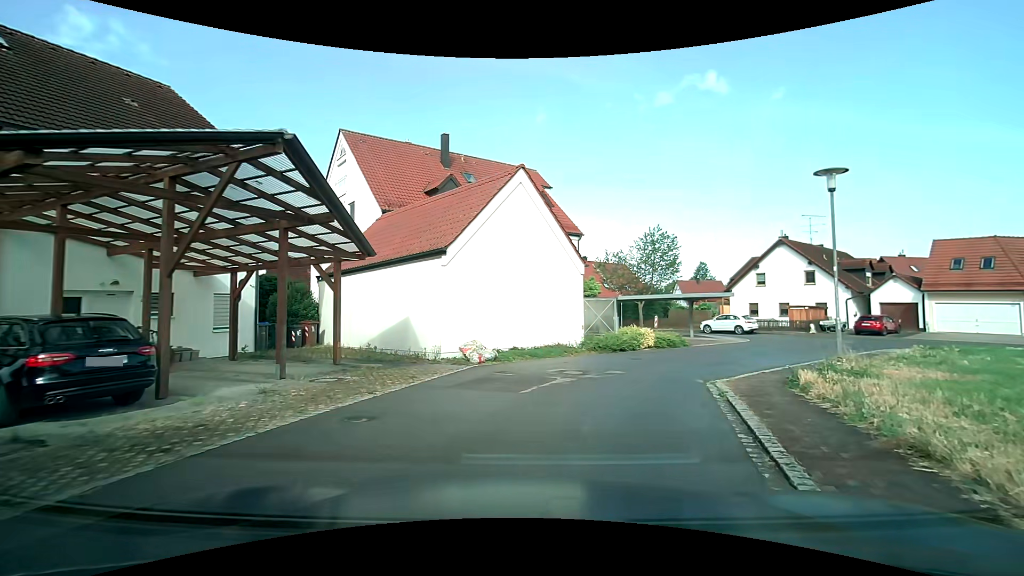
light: Day
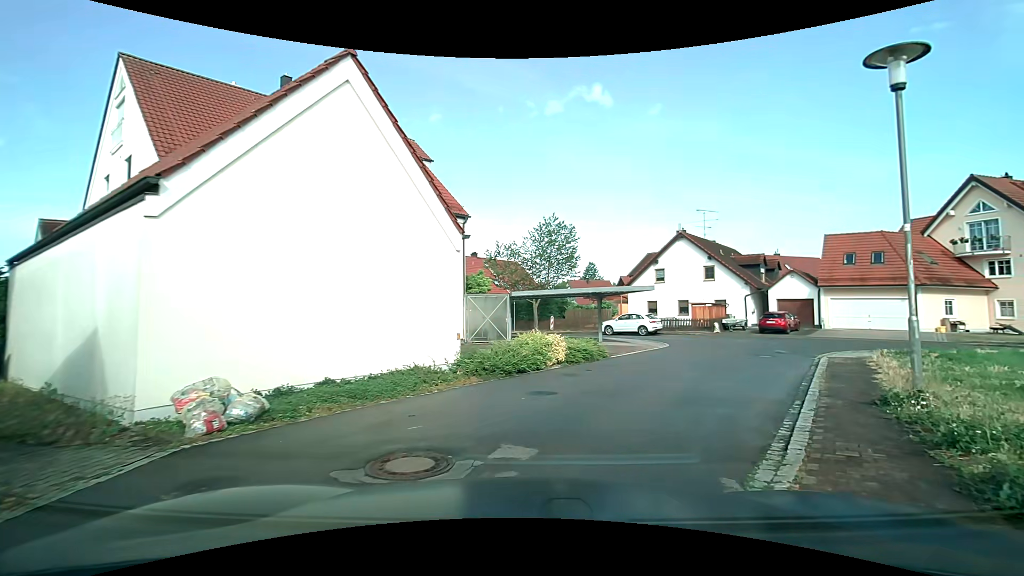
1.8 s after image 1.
(+0.6, +7.0) m; +12°
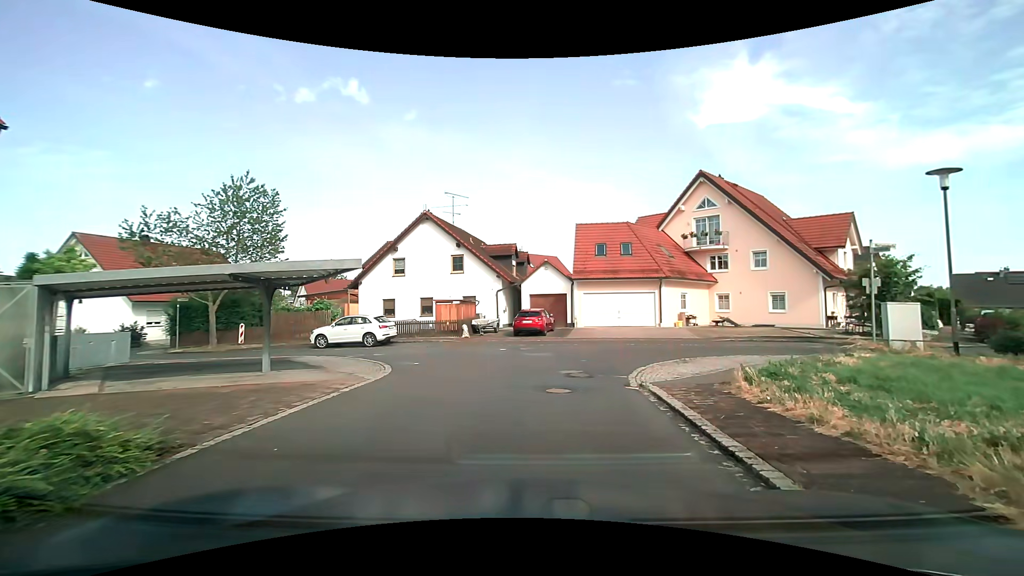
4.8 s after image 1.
(+2.5, +10.0) m; +28°
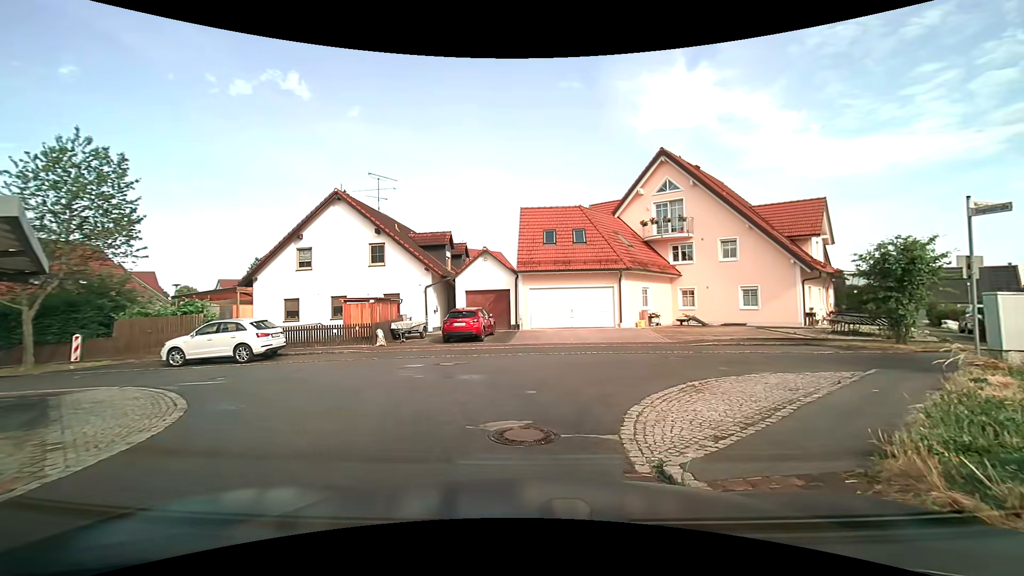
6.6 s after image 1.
(+0.4, +5.6) m; +5°
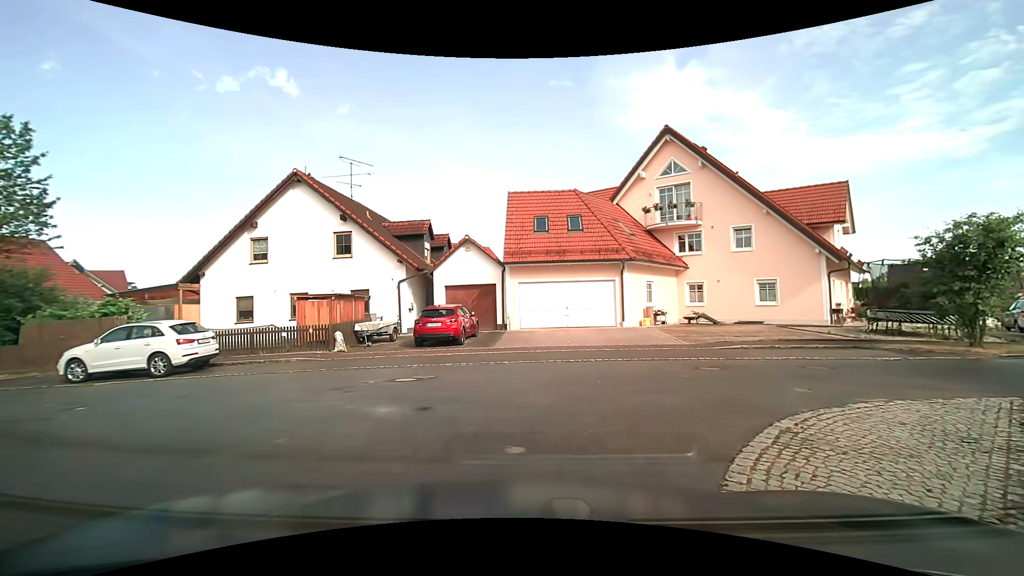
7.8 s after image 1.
(+0.1, +3.4) m; +2°
